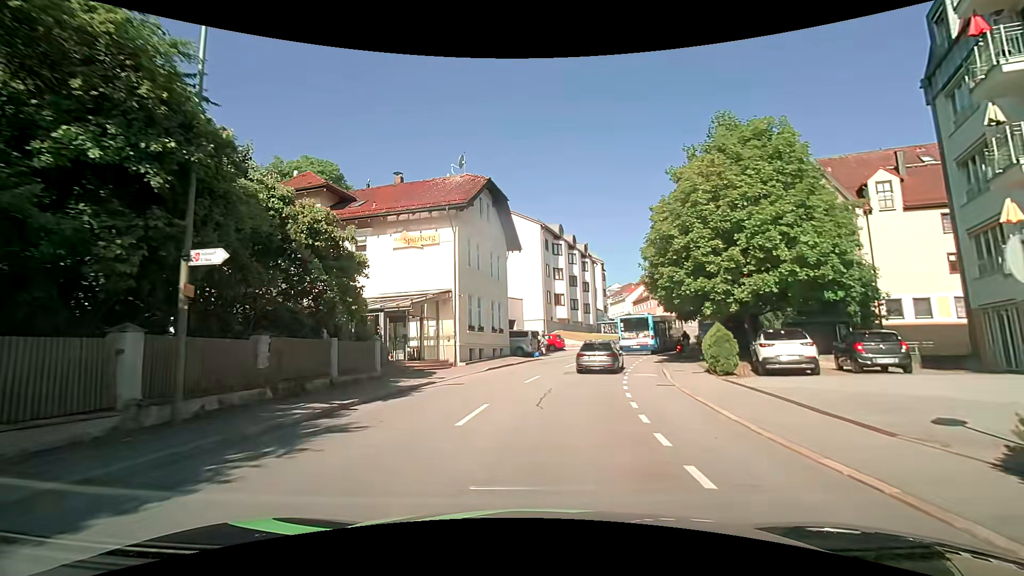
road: tertiary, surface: asphalt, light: Day
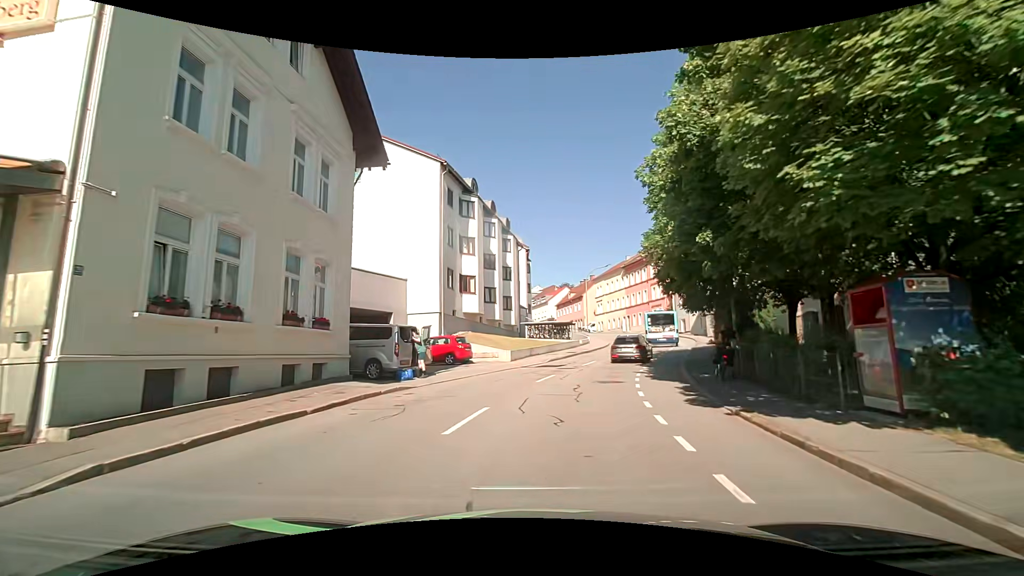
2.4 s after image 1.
(+1.7, +18.8) m; +10°
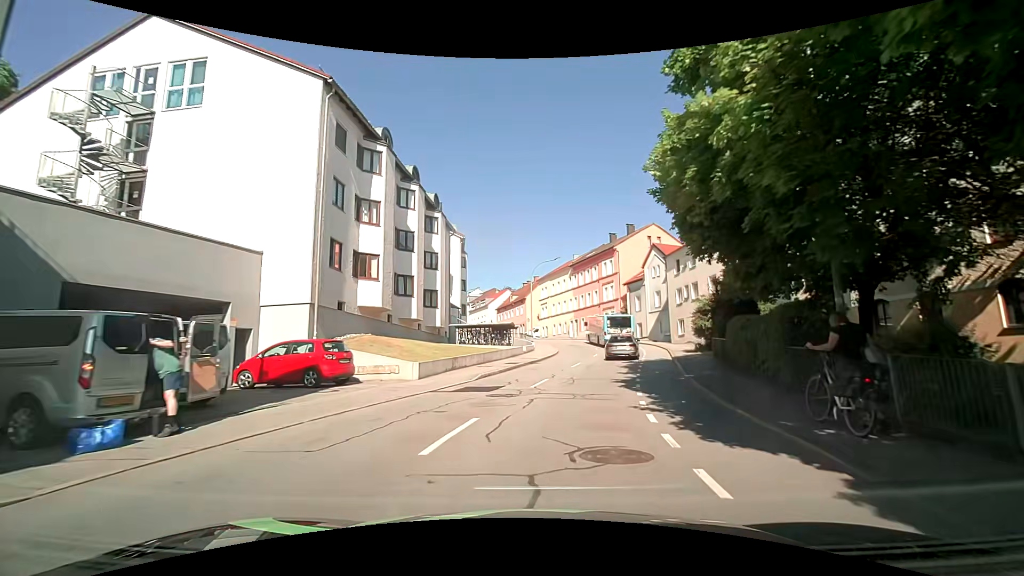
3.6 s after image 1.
(+0.6, +10.1) m; +7°
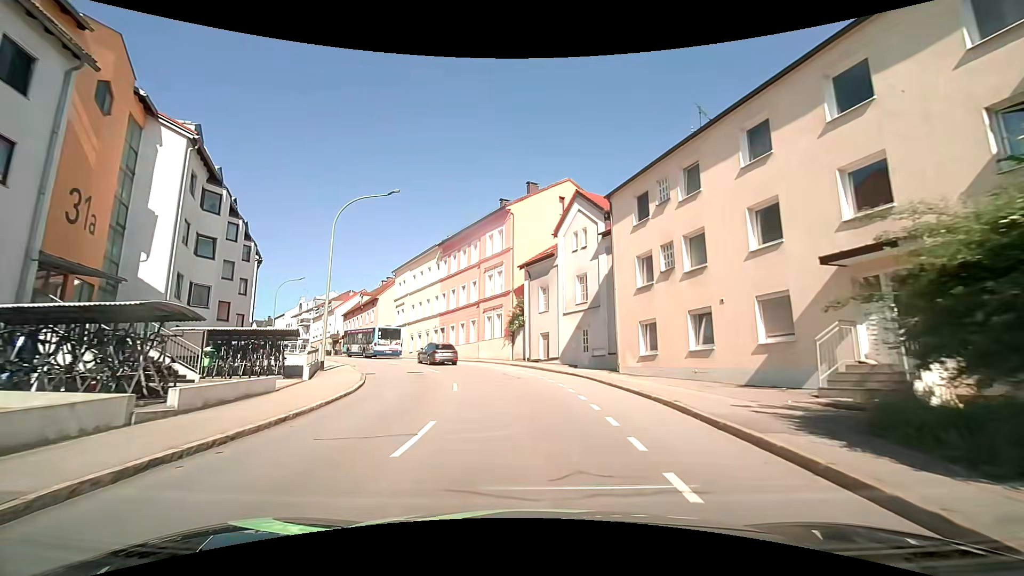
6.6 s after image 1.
(+4.0, +26.2) m; +14°
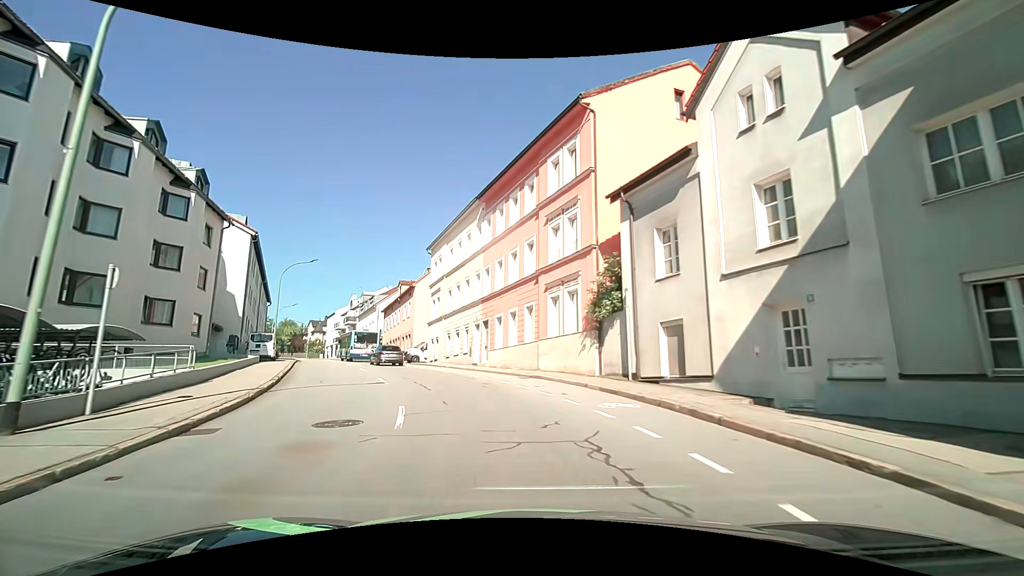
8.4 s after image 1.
(-0.8, +16.7) m; -8°
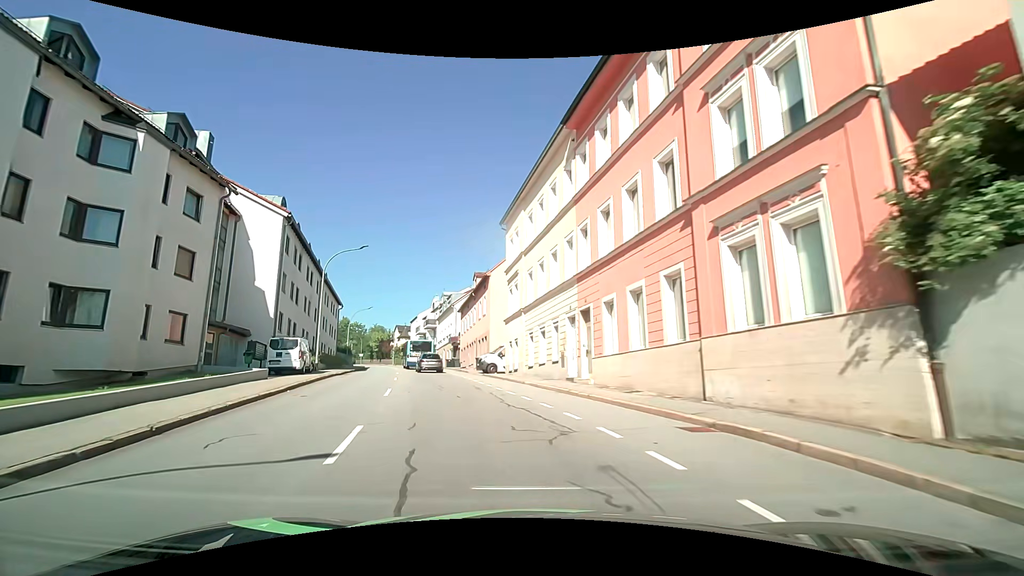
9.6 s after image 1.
(-1.0, +11.4) m; -10°
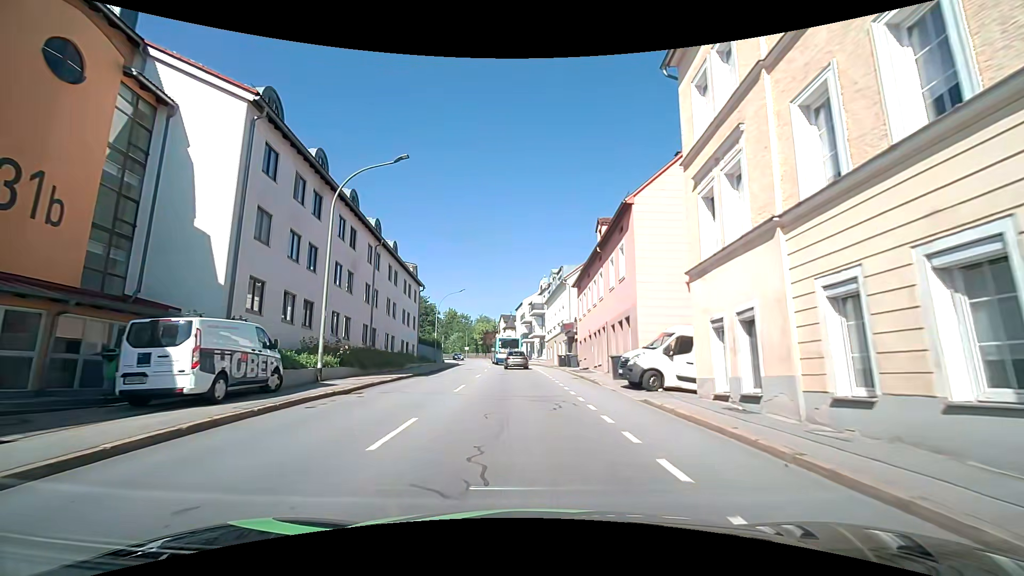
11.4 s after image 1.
(-2.6, +17.8) m; -13°
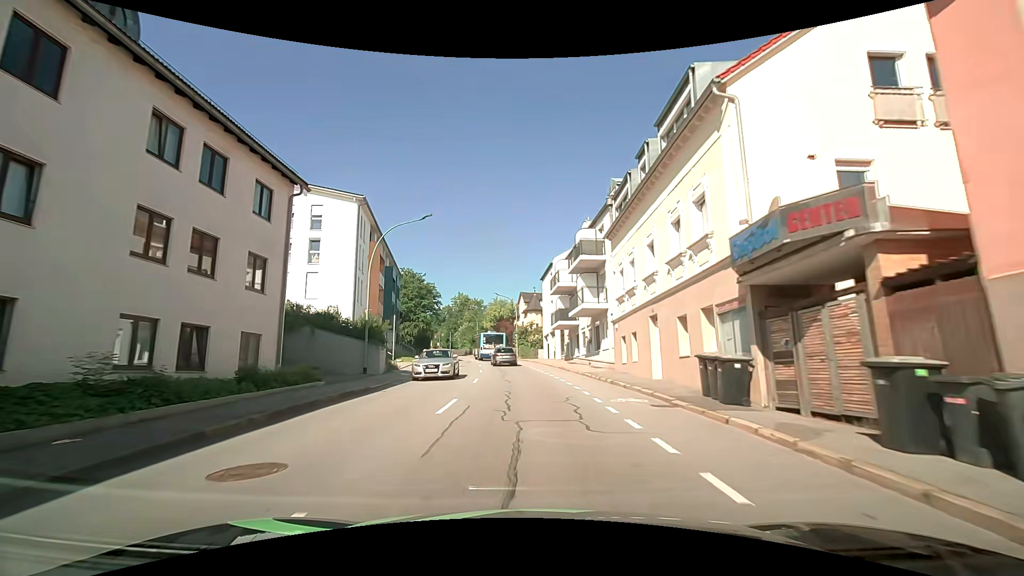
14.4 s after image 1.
(-1.8, +32.9) m; -4°
(0, +10) (0, +20) (-1, +30) (-2, +40) (-3, +50) (-5, +60) (-7, +70) (-9, +79) (-11, +89) (-14, +99) m
